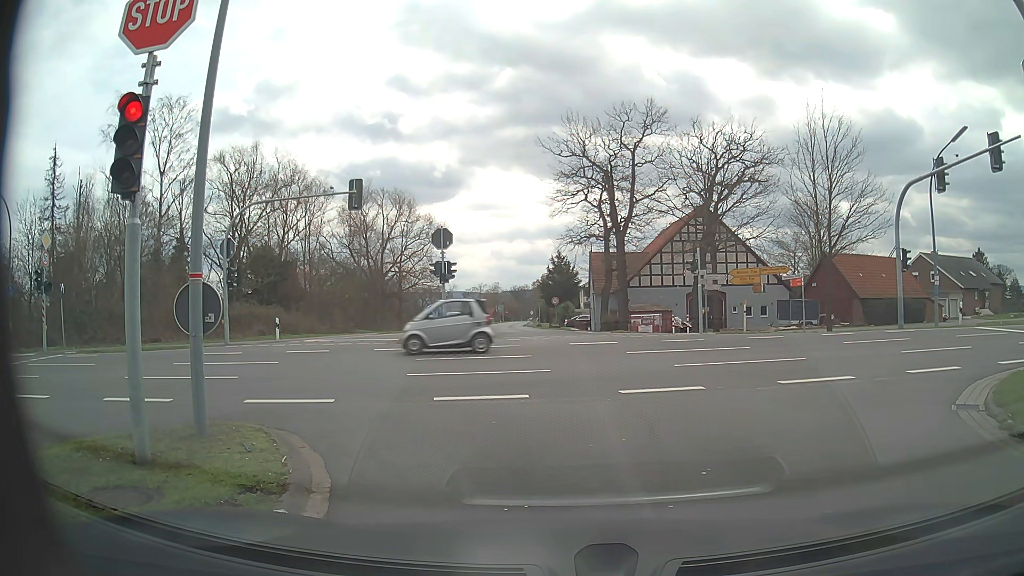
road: tertiary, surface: asphalt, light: Day
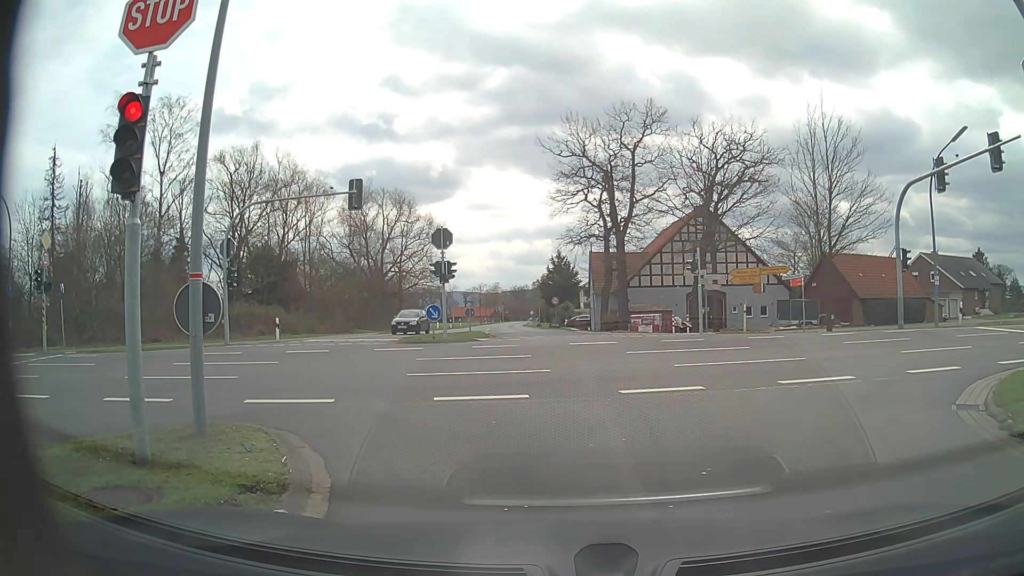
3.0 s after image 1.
(0.0, 0.0) m; 0°
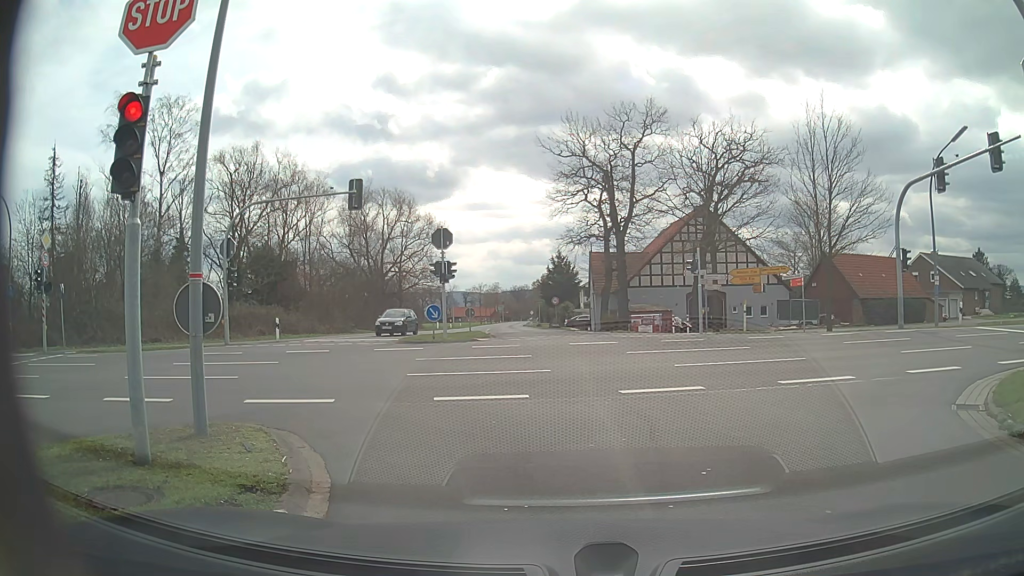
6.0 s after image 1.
(0.0, 0.0) m; 0°
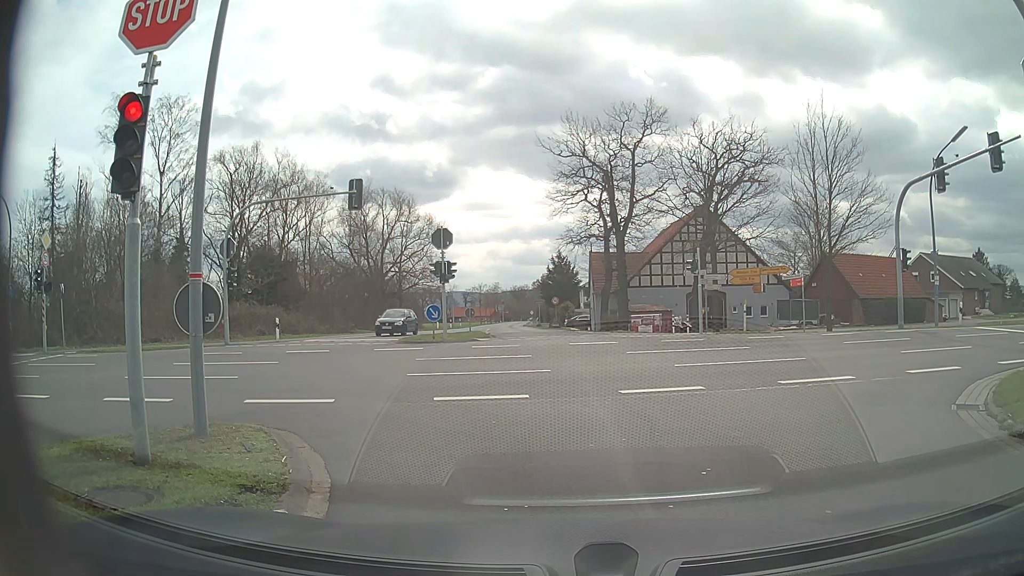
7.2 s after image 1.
(0.0, 0.0) m; 0°
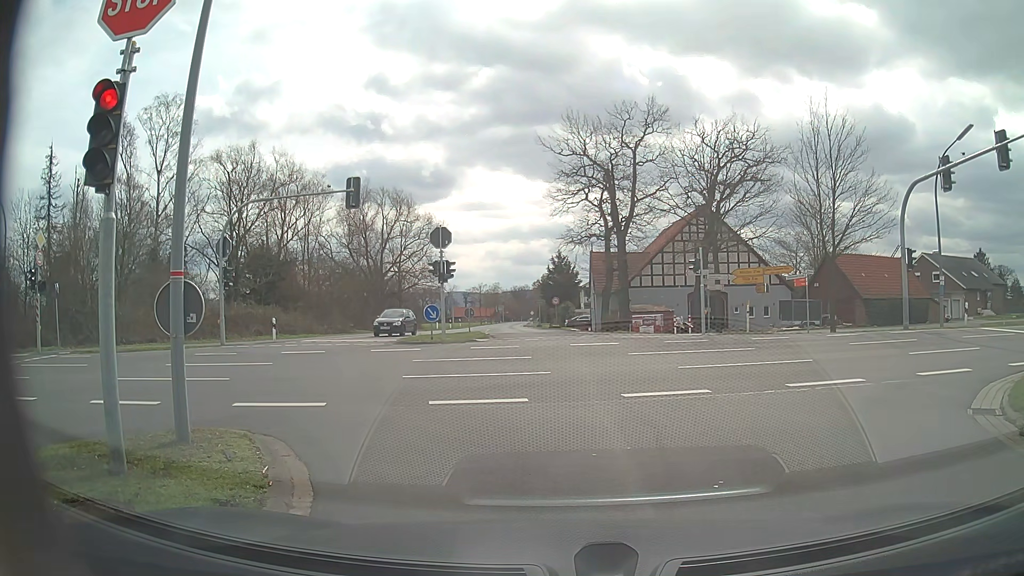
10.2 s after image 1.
(0.0, +0.4) m; 0°
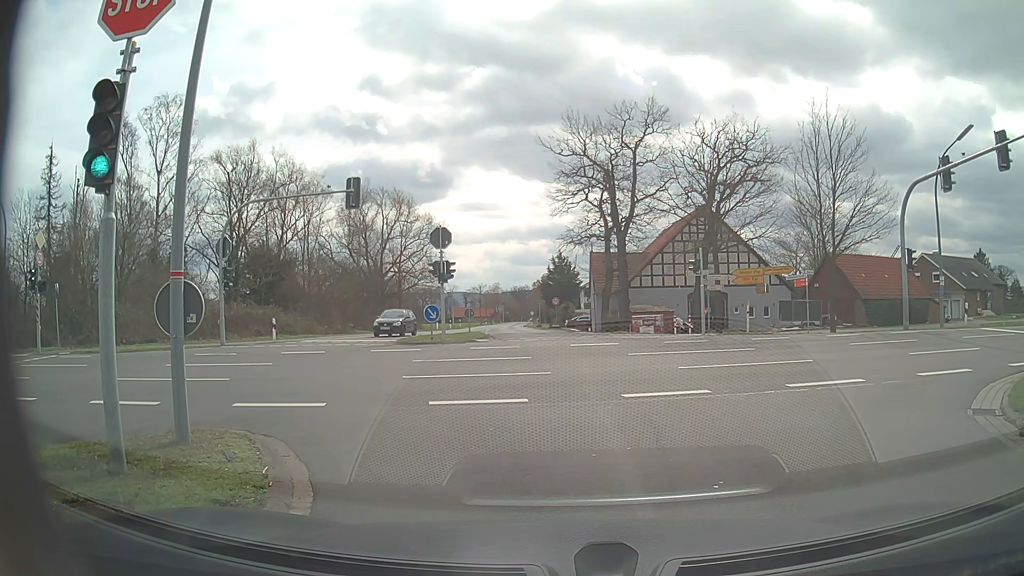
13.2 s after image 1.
(0.0, +0.1) m; 0°
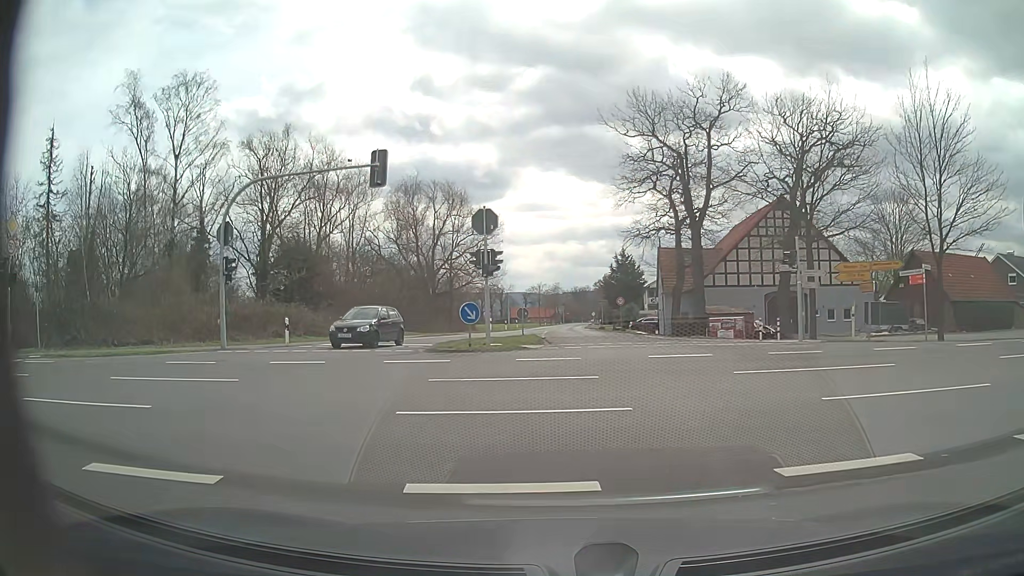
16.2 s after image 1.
(0.0, +5.4) m; -3°
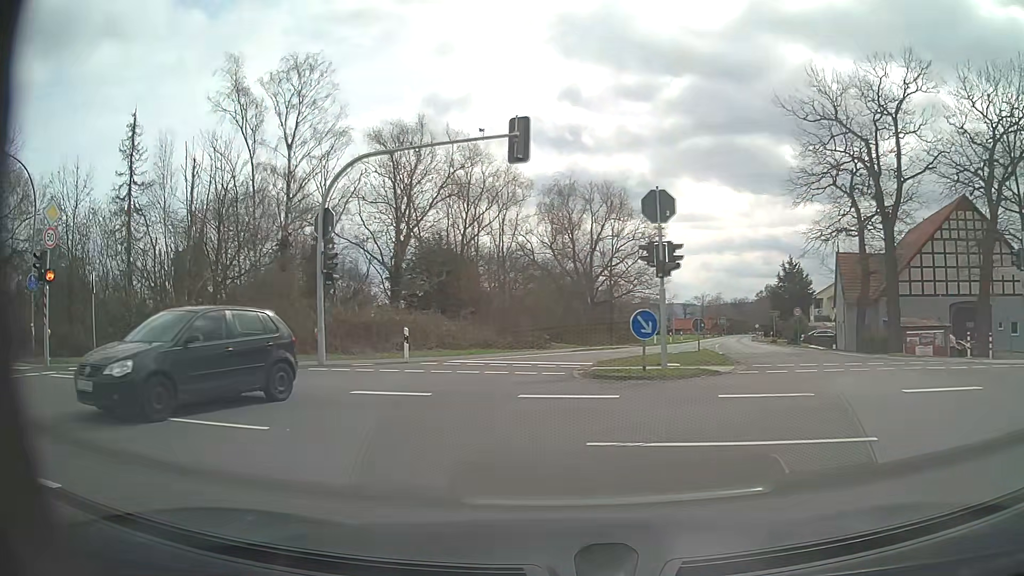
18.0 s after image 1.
(-0.5, +5.3) m; -13°
(-4, +9) (-13, +13) (-23, +14) (-33, +16) (-43, +17) (-53, +18) (-63, +19) (-73, +20) (-83, +21) (-93, +21) m
